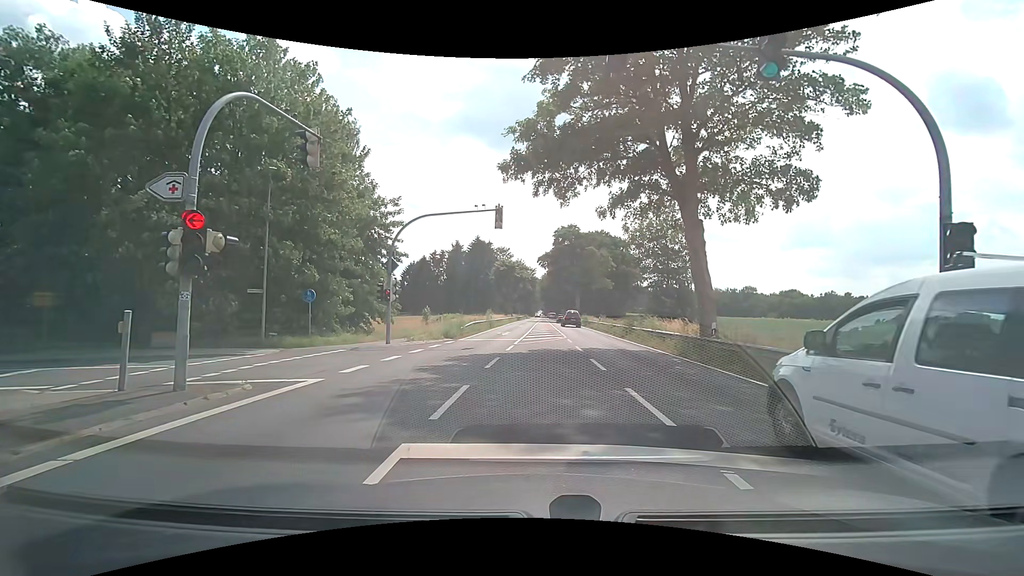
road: primary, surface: asphalt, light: Day
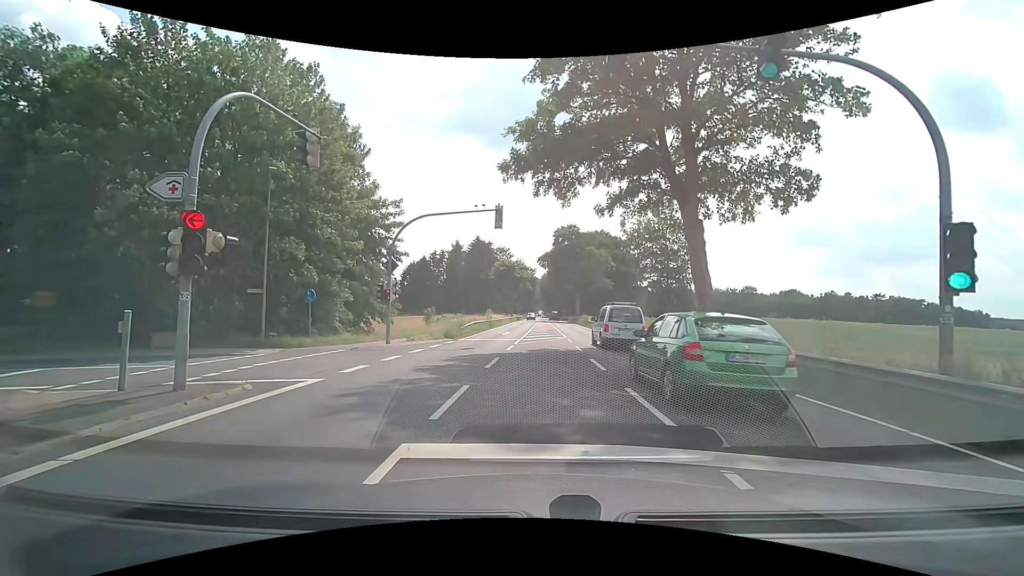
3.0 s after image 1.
(0.0, 0.0) m; 0°
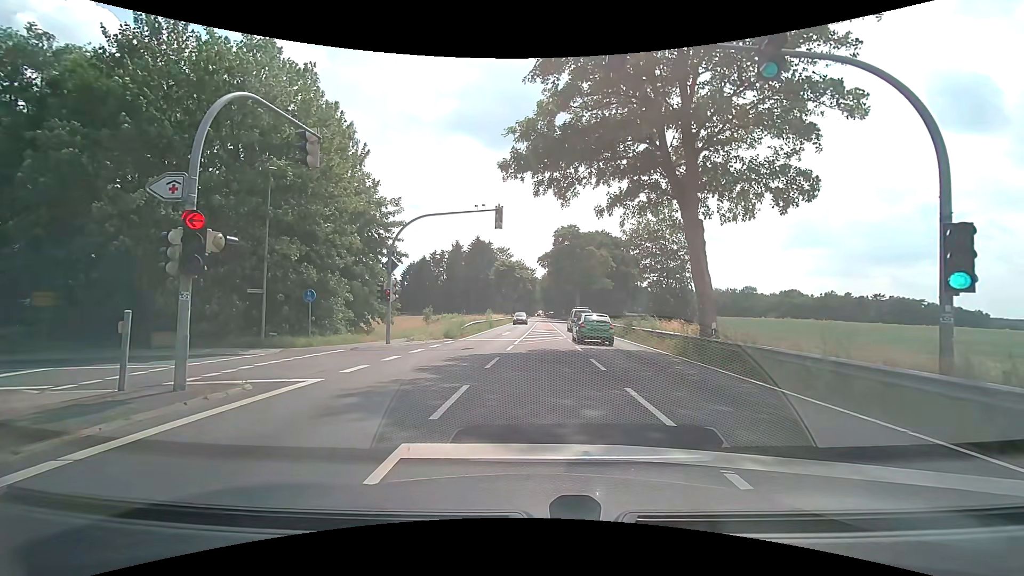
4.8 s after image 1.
(0.0, 0.0) m; 0°
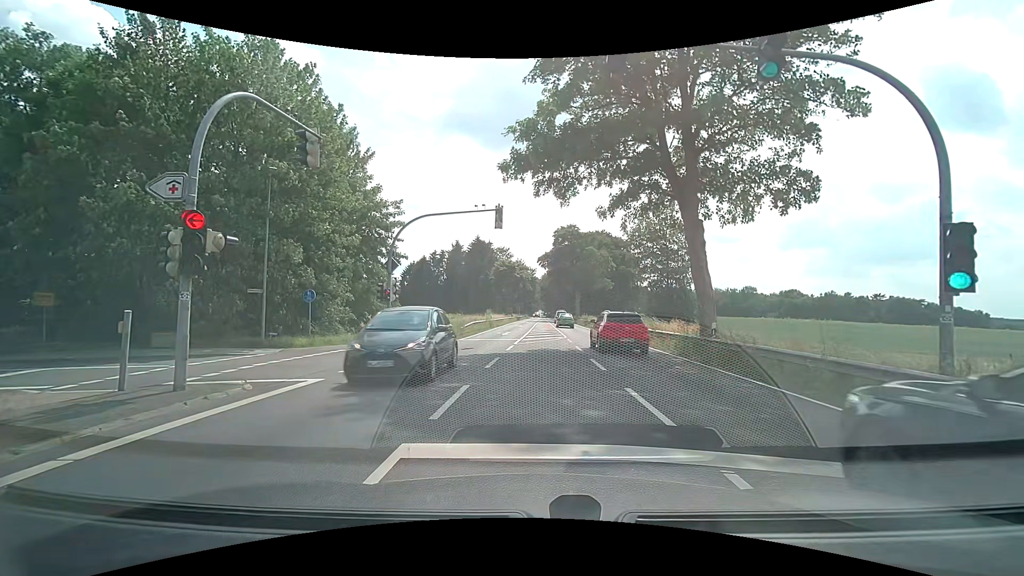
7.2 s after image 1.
(0.0, 0.0) m; 0°
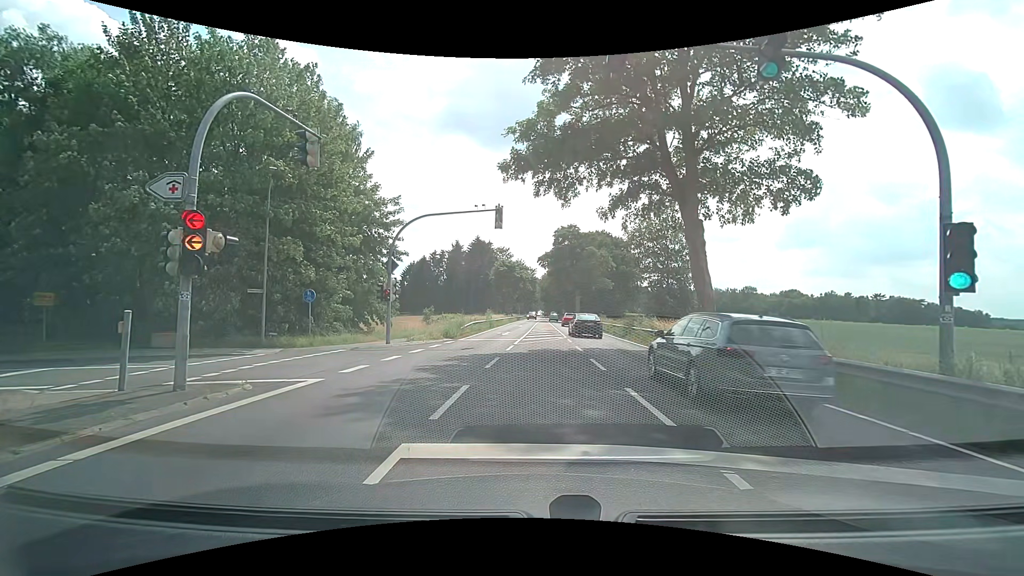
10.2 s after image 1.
(0.0, 0.0) m; 0°
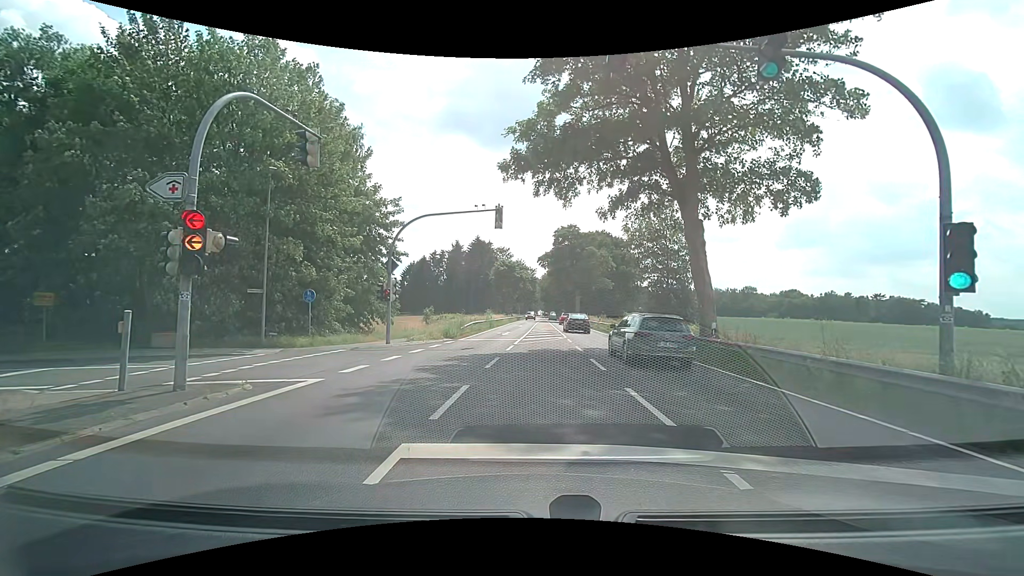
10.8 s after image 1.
(0.0, 0.0) m; 0°
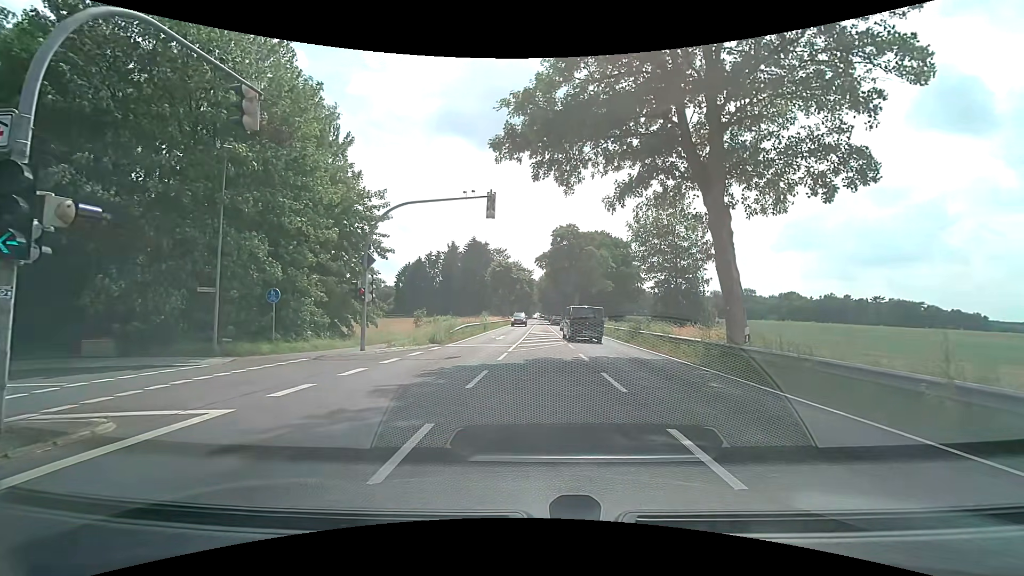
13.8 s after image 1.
(+0.1, +3.2) m; +2°
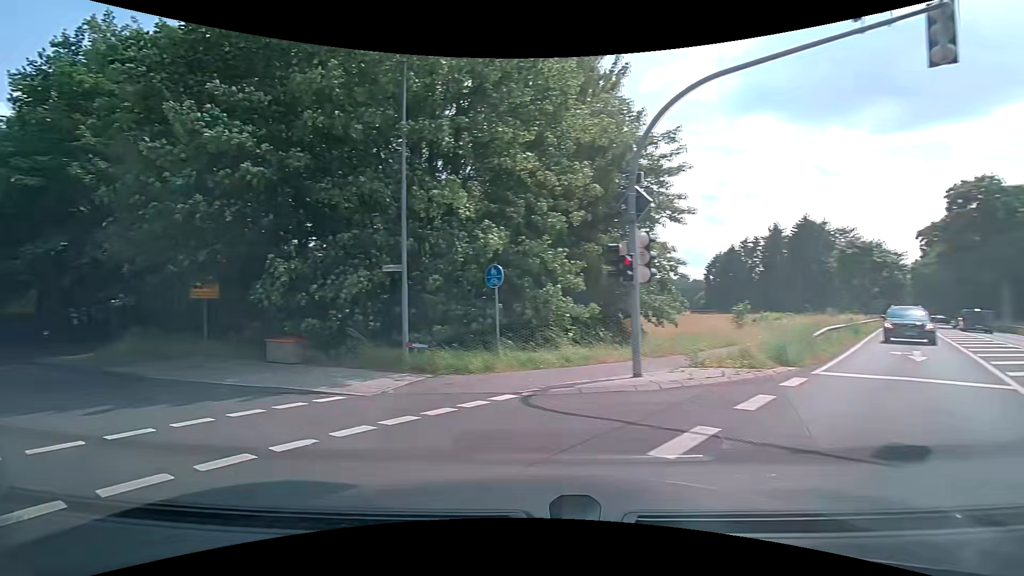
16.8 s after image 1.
(-1.4, +10.6) m; -32°
(-5, +8) (-13, +14) (-22, +19) (-30, +24) (-39, +30) (-47, +35) (-55, +41) (-63, +47) (-71, +53) (-74, +63) m
